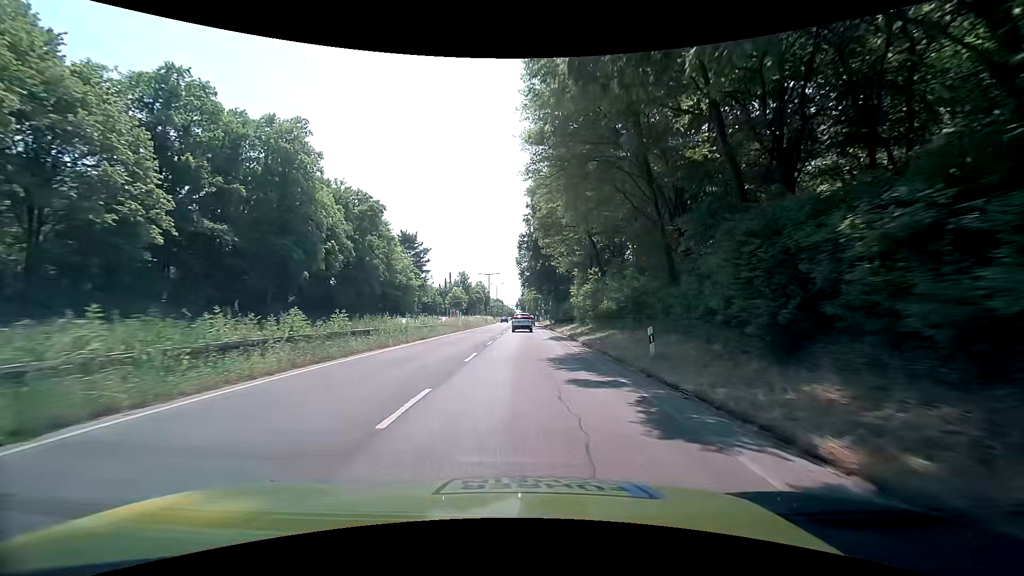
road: trunk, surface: asphalt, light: Day
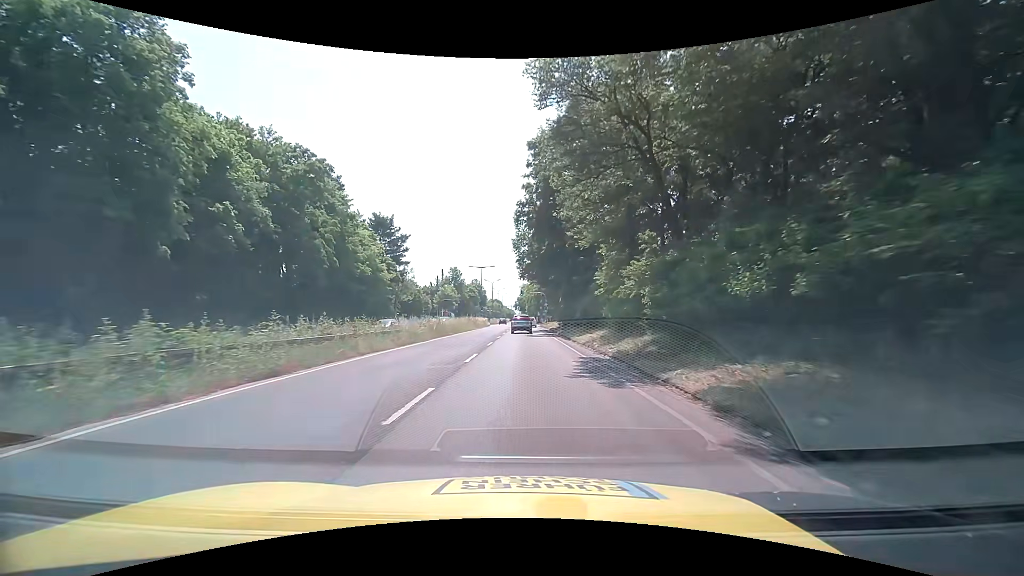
(0.0, +17.6) m; 0°
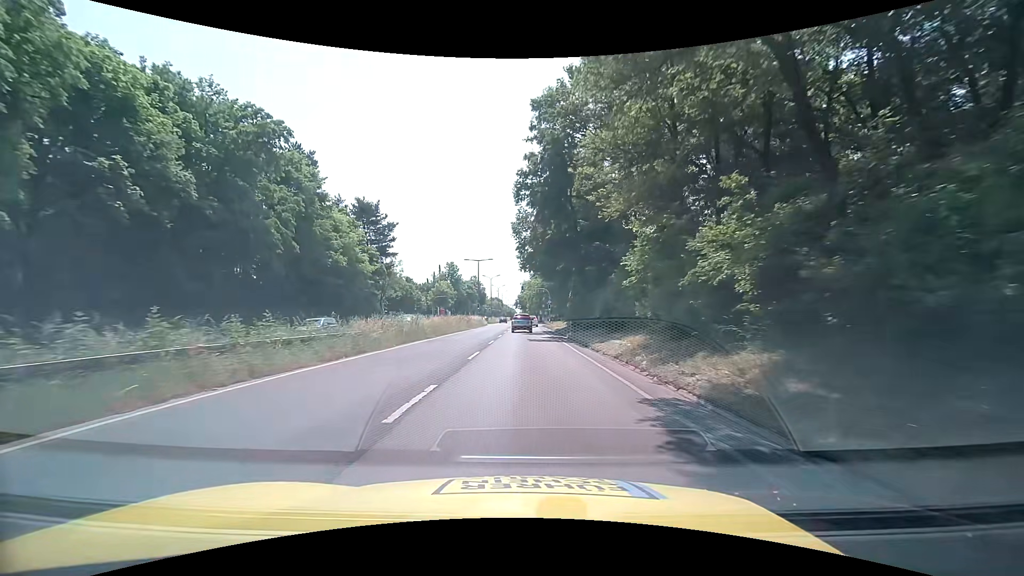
(0.0, +8.8) m; 0°
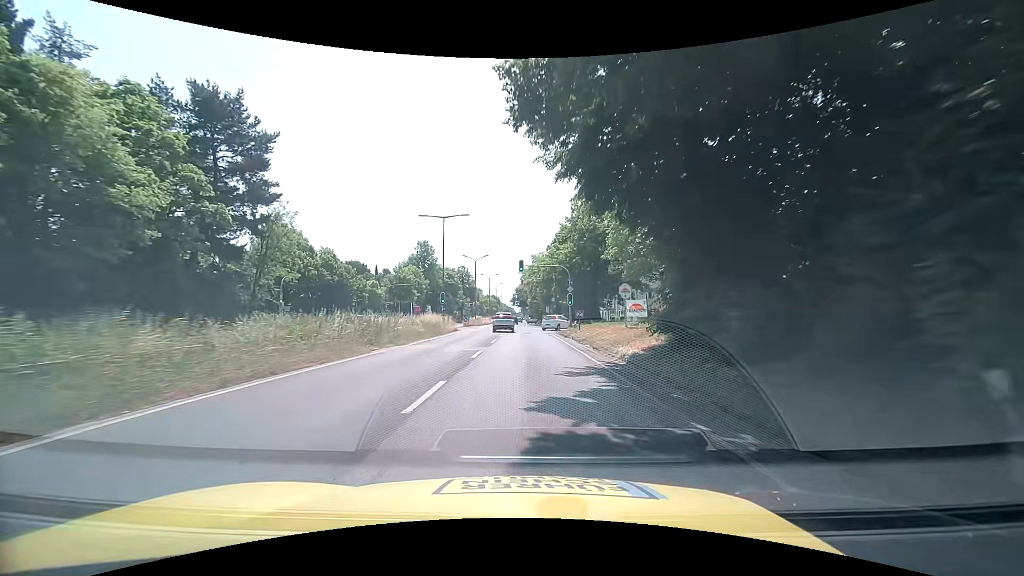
(+0.1, +35.2) m; 0°
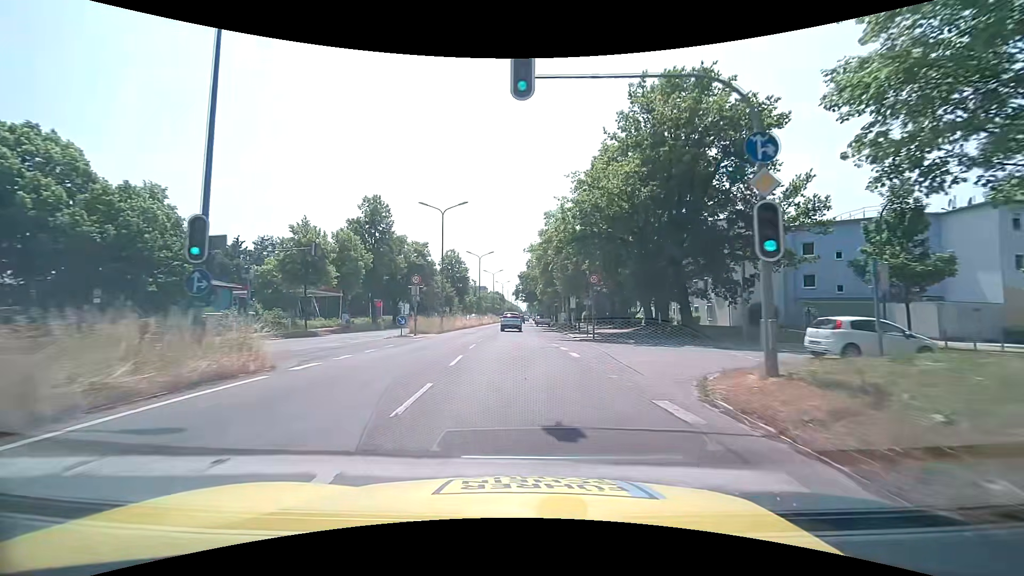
(-0.1, +34.7) m; -1°
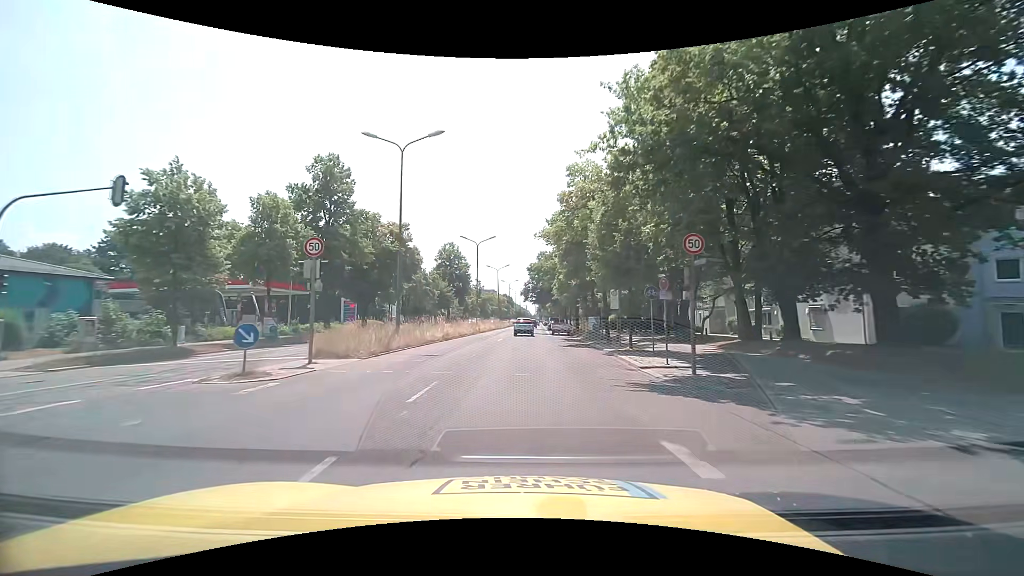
(-0.2, +16.9) m; -1°
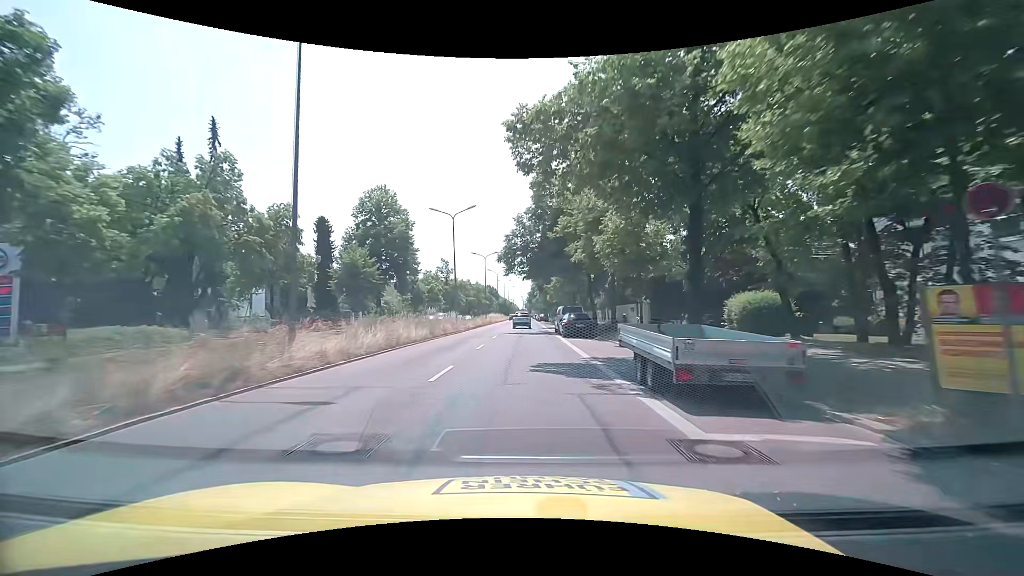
(+0.6, +41.8) m; +2°
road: primary
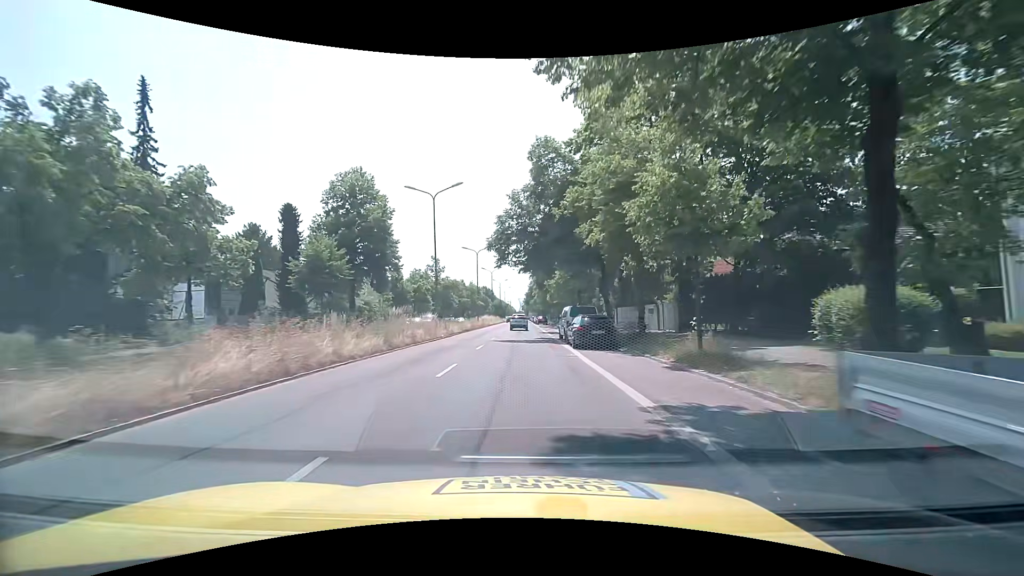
(0.0, +8.1) m; 0°
(0, +10) (0, +20) (0, +30) (0, +40) (0, +50) (0, +60) (0, +70) (0, +80) (0, +90) (0, +100) m
